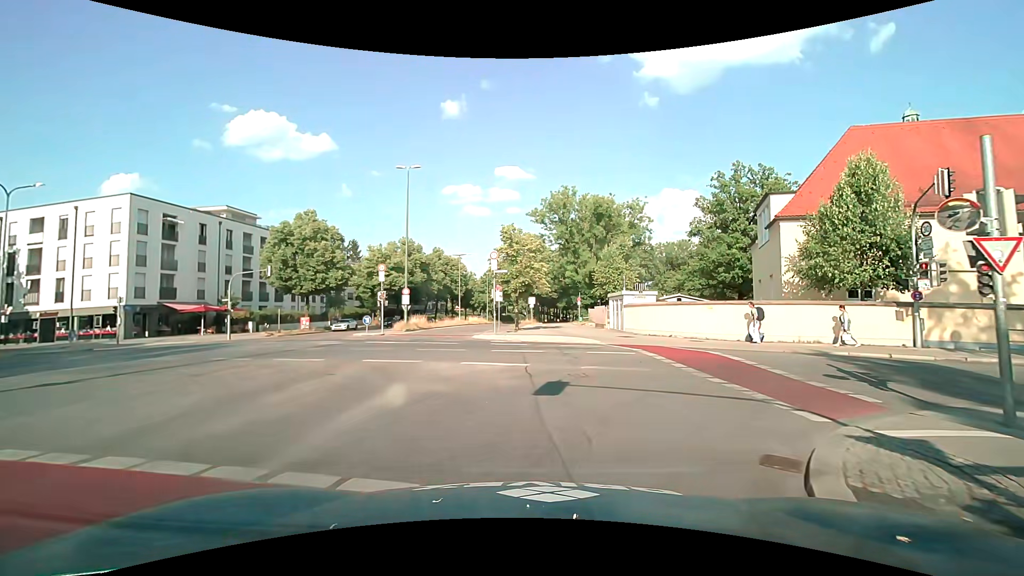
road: secondary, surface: asphalt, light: Day
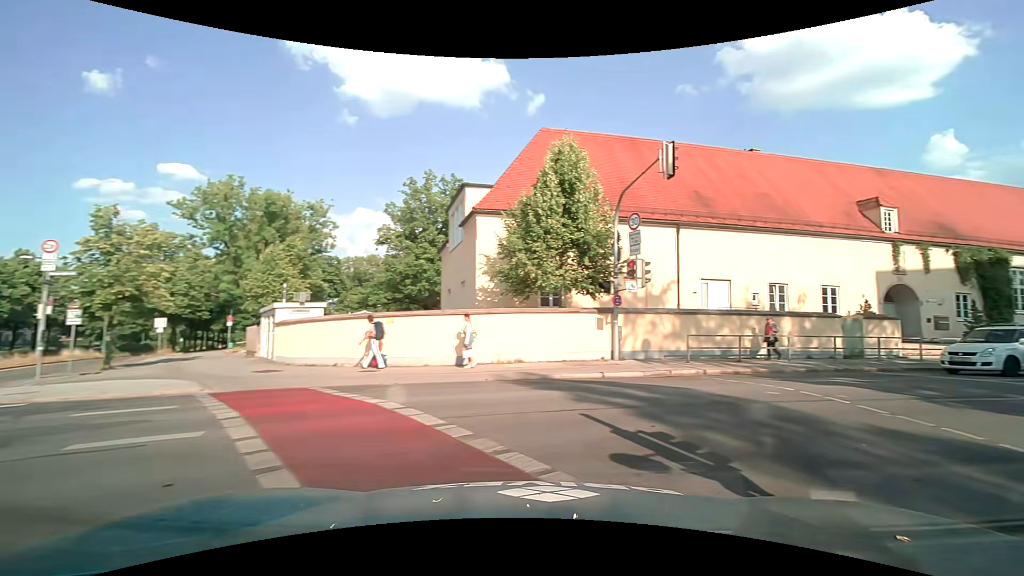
(+1.7, +8.0) m; +33°
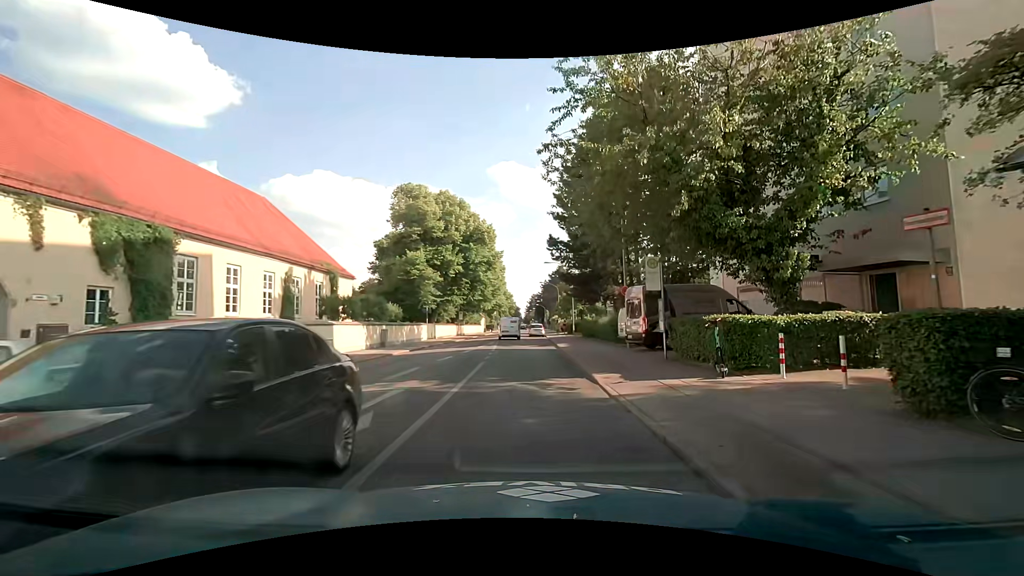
(+11.2, +11.2) m; +73°
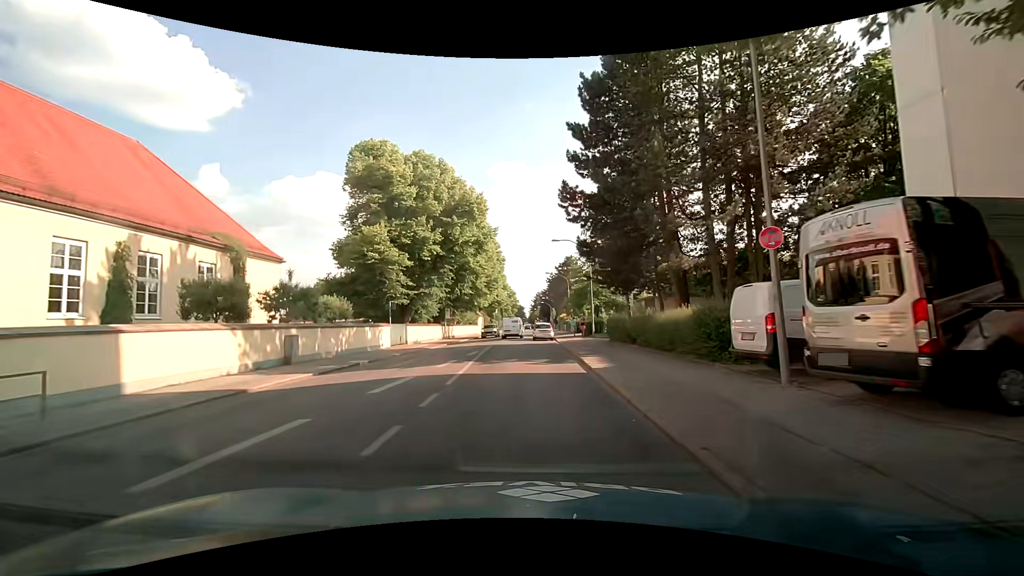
(0.0, +14.3) m; 0°
(0, +10) (-1, +20) (-1, +30) (-2, +40) (-2, +50) (-2, +60) (-2, +70) (-2, +80) (-2, +90) (-2, +100) m
